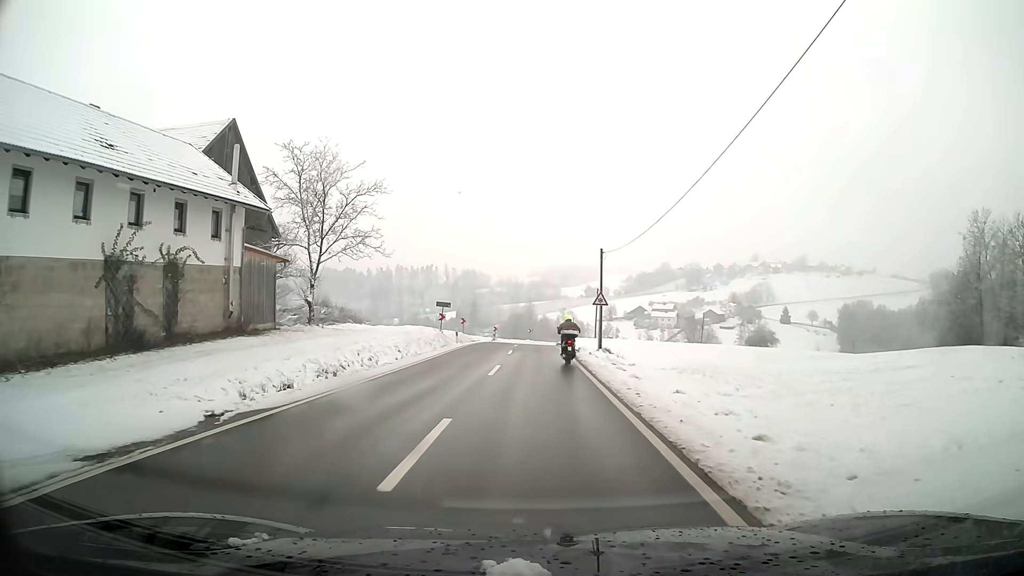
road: tertiary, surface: asphalt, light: Day
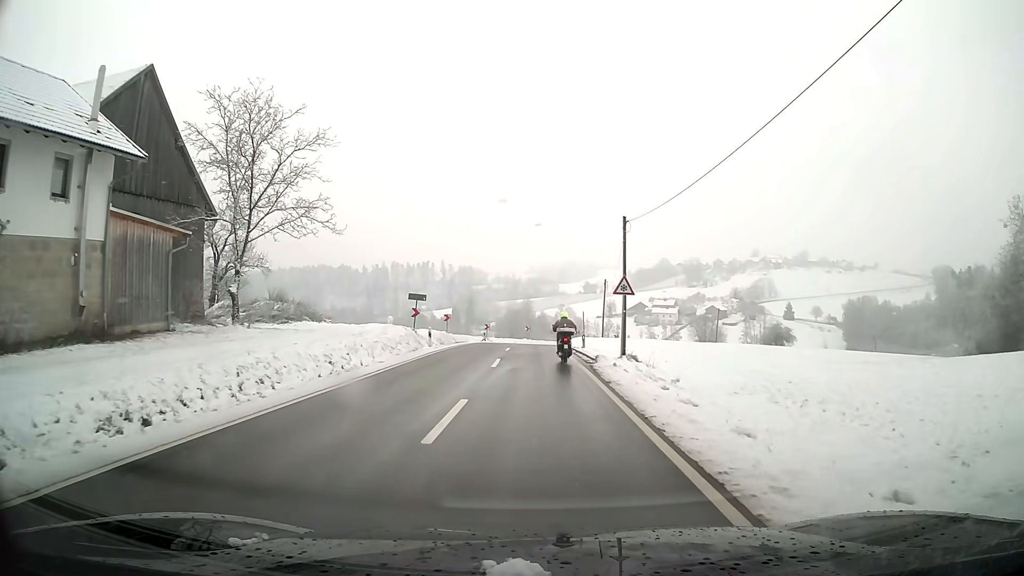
(0.0, +10.0) m; 0°
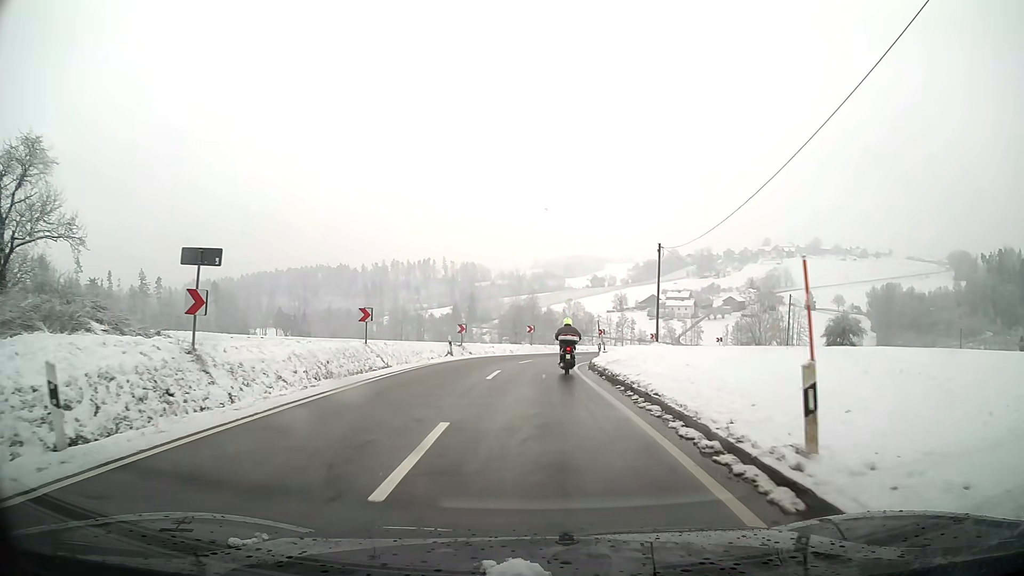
(-0.1, +26.1) m; -1°
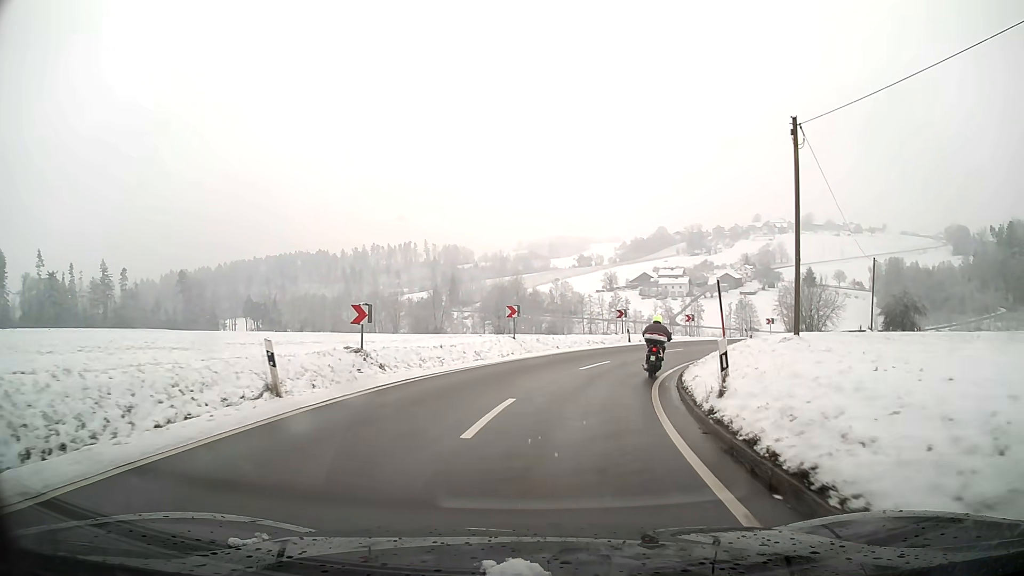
(+0.2, +21.2) m; +3°
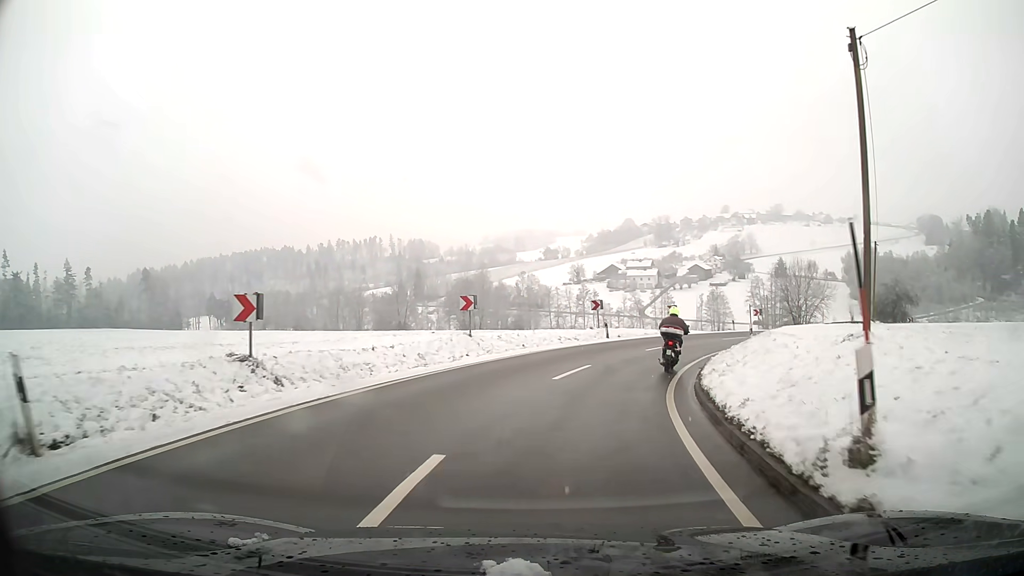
(+0.2, +5.4) m; +3°
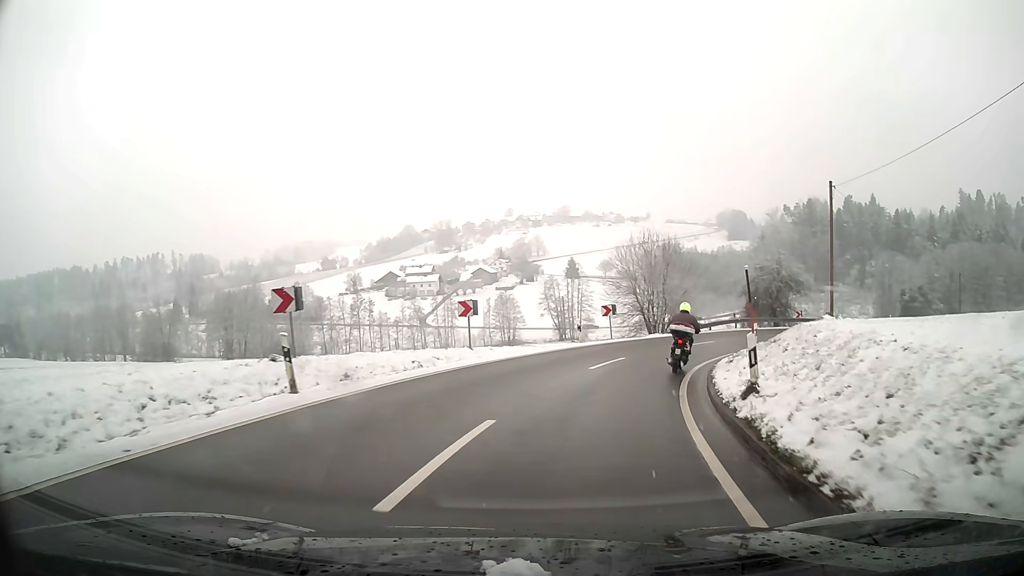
(+3.4, +21.2) m; +19°
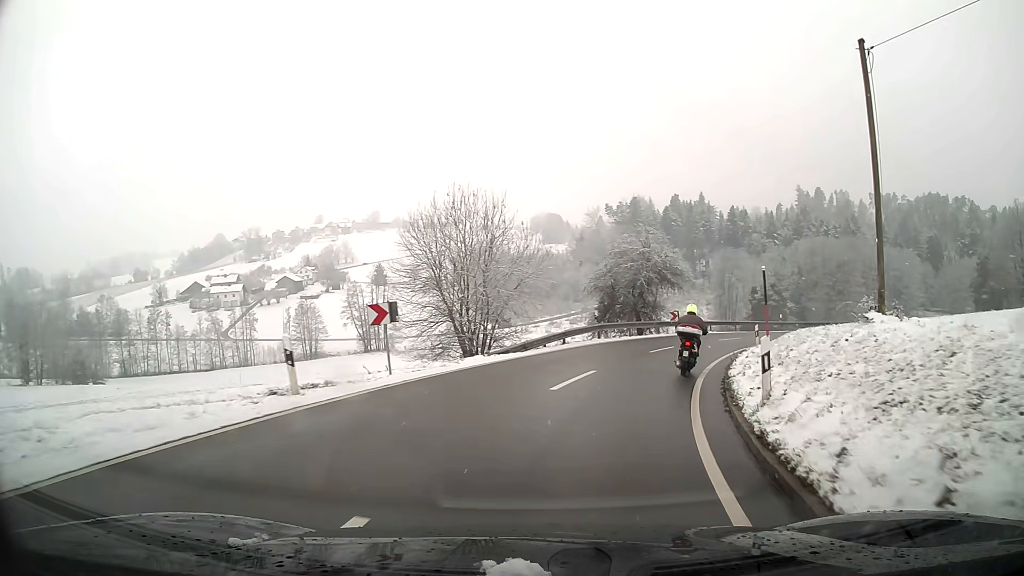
(+2.2, +15.9) m; +17°
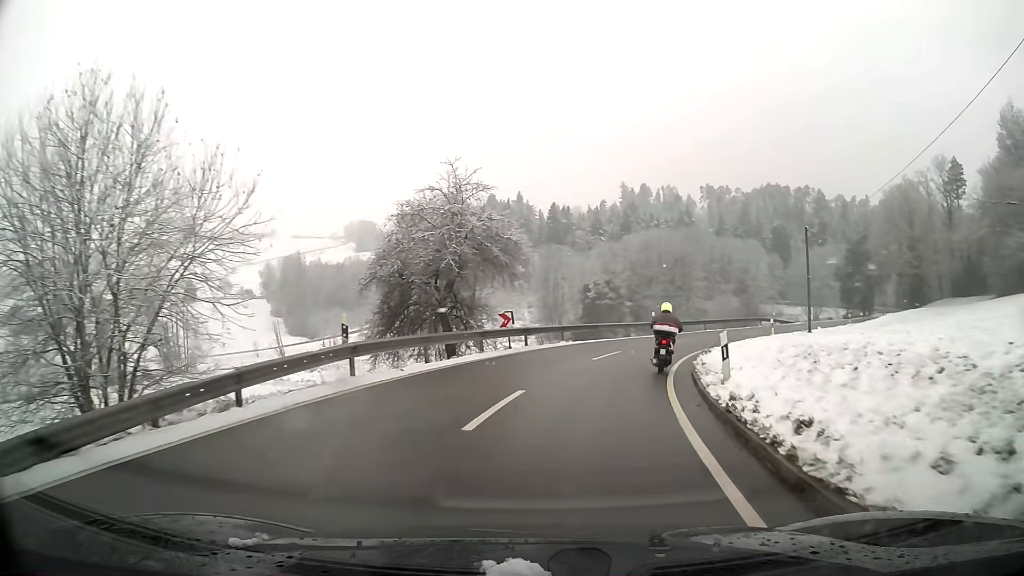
(+2.1, +15.9) m; +15°
(+1, +10) (+3, +20) (+6, +29) (+11, +38) (+17, +46) (+23, +54) (+29, +62) (+35, +70) (+41, +78) (+47, +86) m
